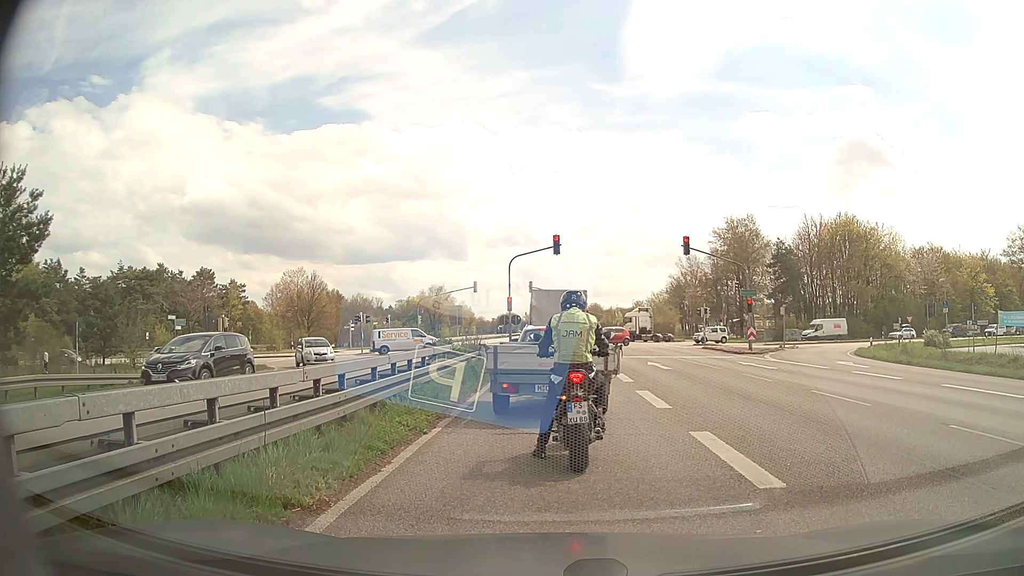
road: primary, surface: asphalt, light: Day
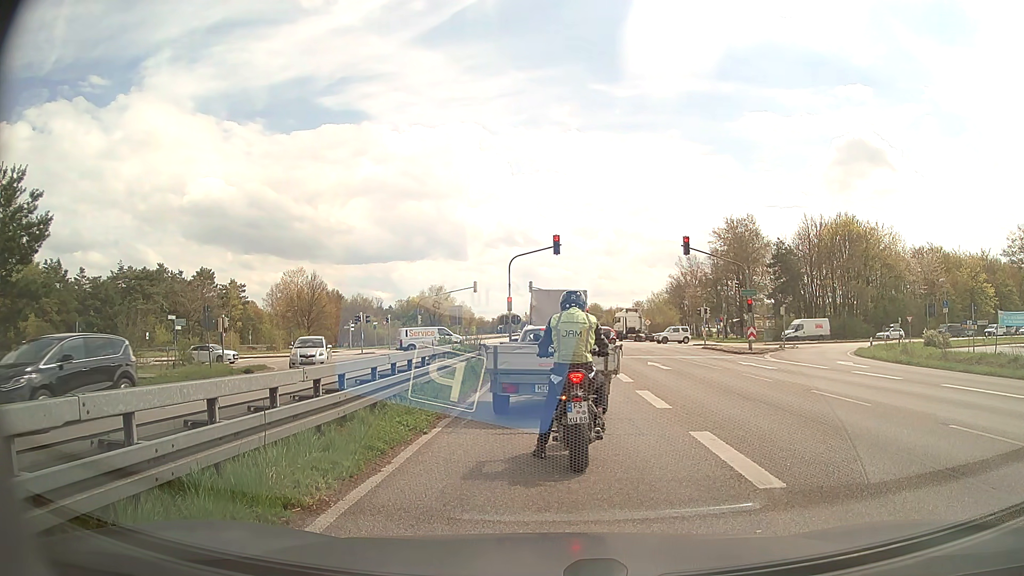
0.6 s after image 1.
(0.0, 0.0) m; 0°
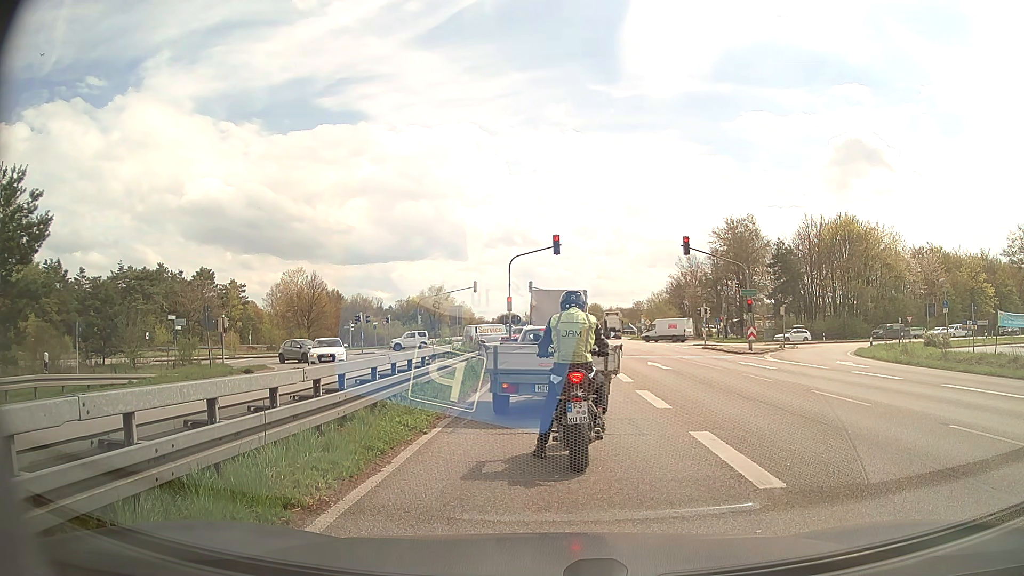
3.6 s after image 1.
(0.0, 0.0) m; 0°
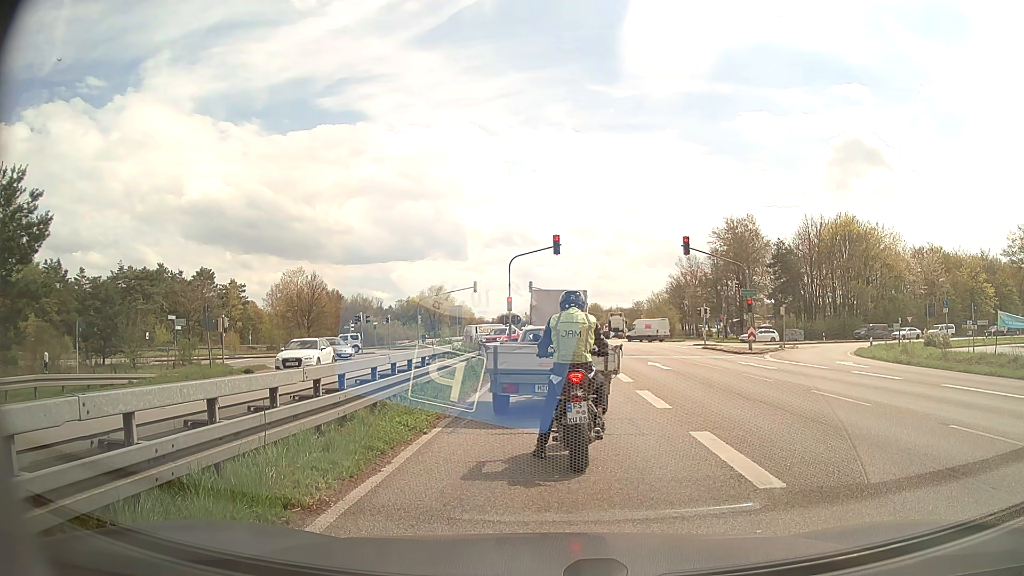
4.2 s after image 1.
(0.0, 0.0) m; 0°
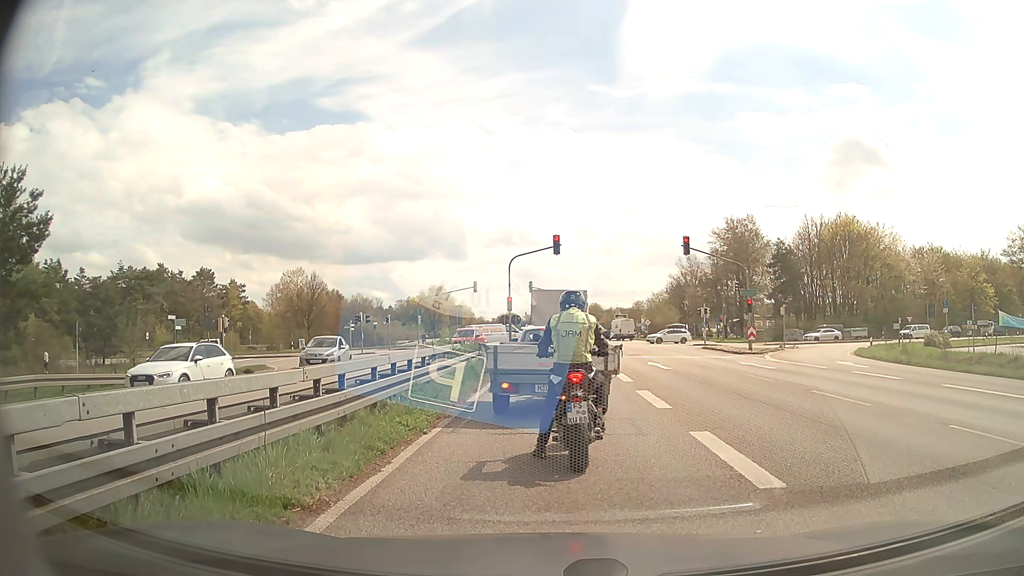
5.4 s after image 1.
(0.0, 0.0) m; 0°
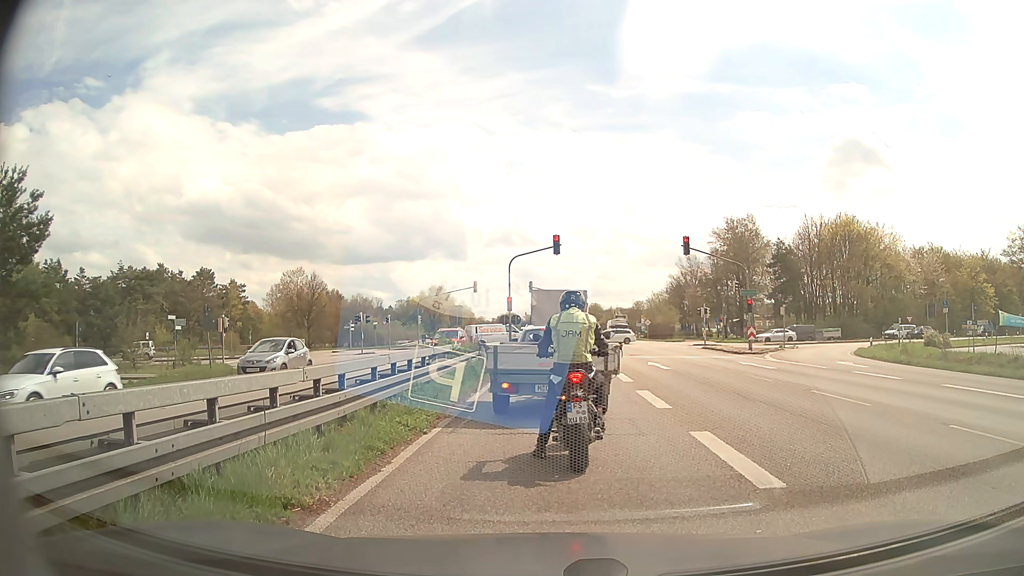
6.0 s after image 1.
(0.0, 0.0) m; 0°
